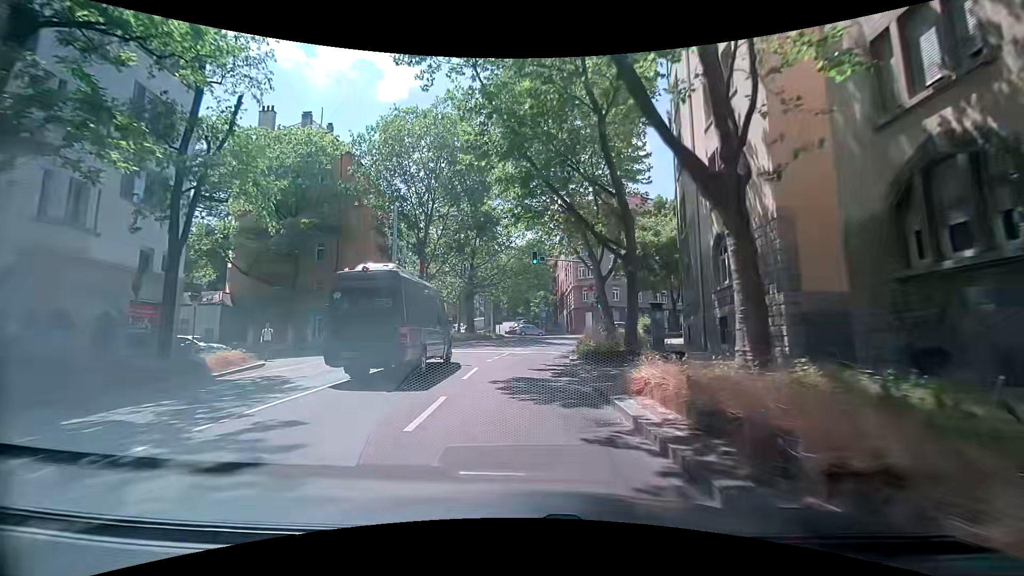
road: secondary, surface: asphalt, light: Day
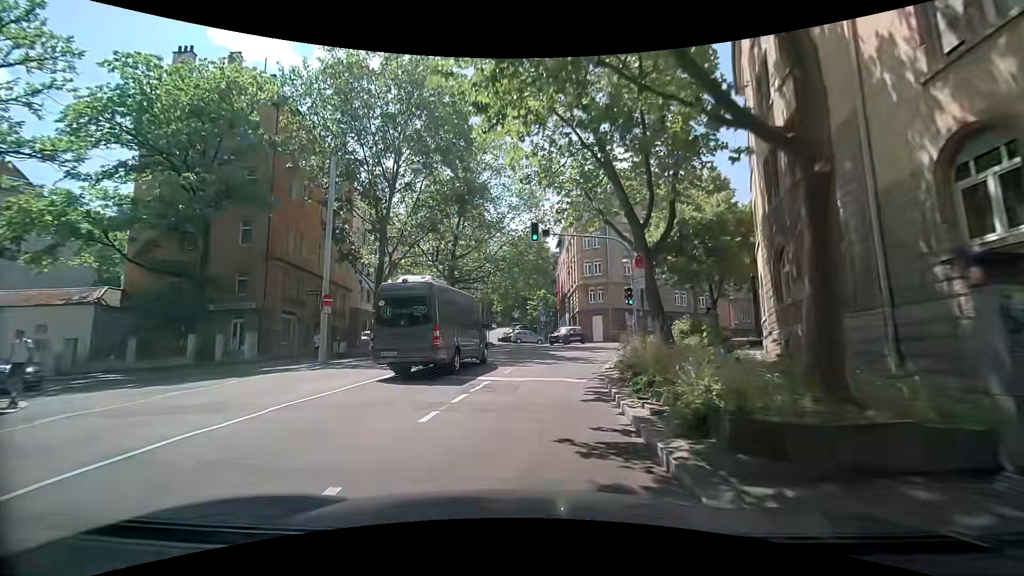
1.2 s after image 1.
(0.0, +11.3) m; 0°
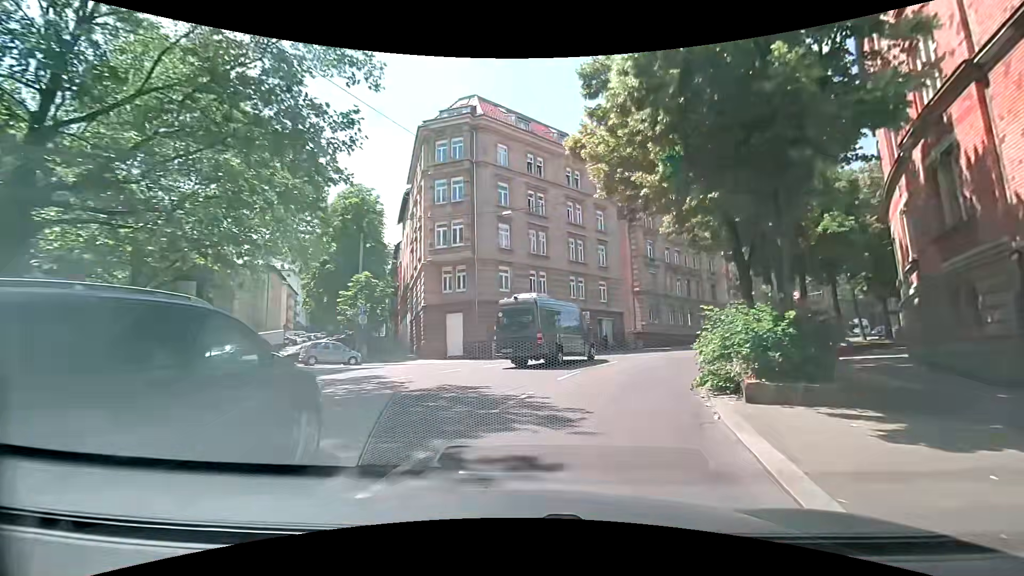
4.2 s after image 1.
(+2.5, +25.1) m; +18°
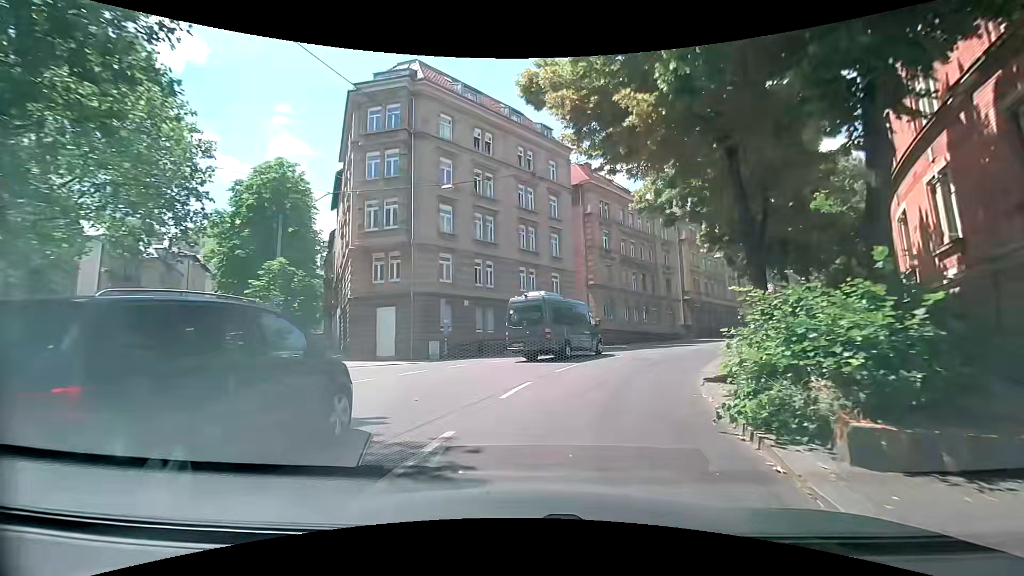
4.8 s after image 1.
(+0.2, +4.8) m; +5°
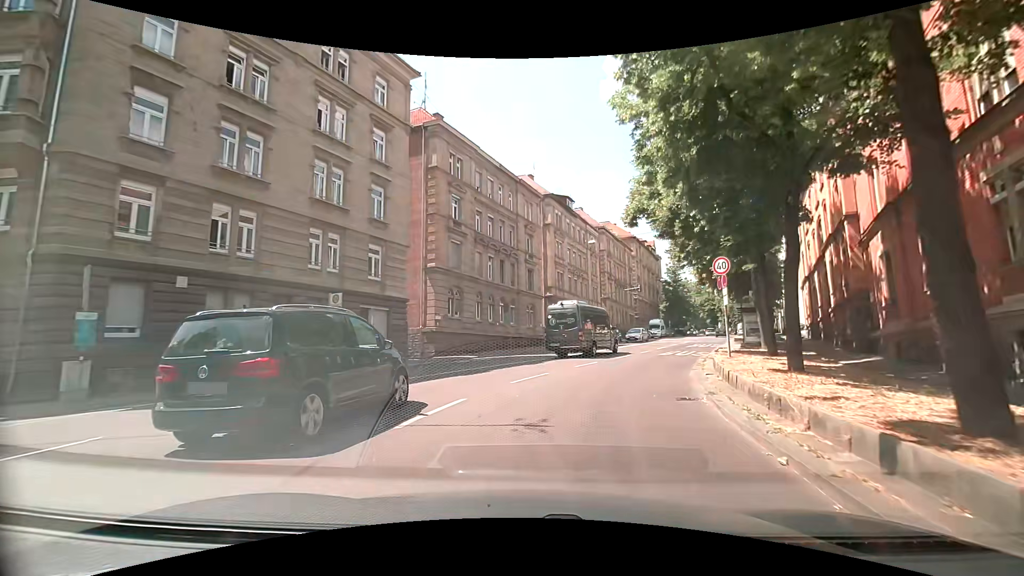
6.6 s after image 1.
(+2.2, +14.4) m; +19°
